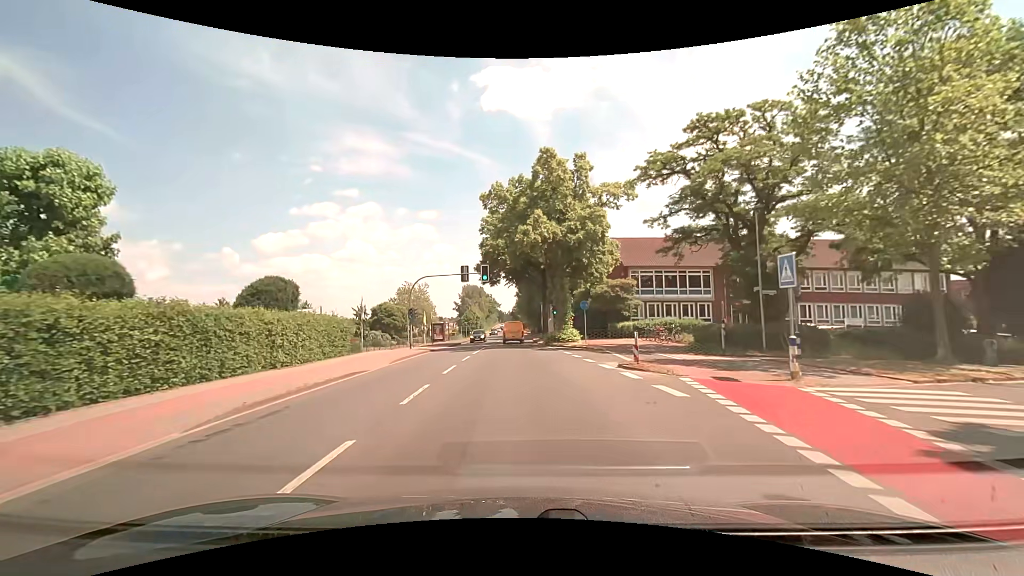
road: secondary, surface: asphalt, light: Day
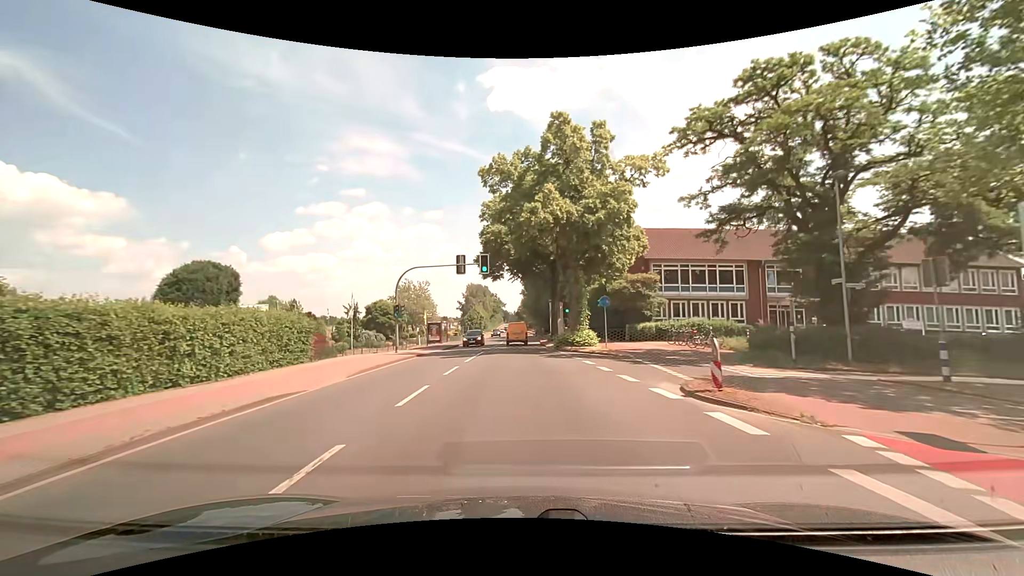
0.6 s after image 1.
(0.0, +6.2) m; 0°
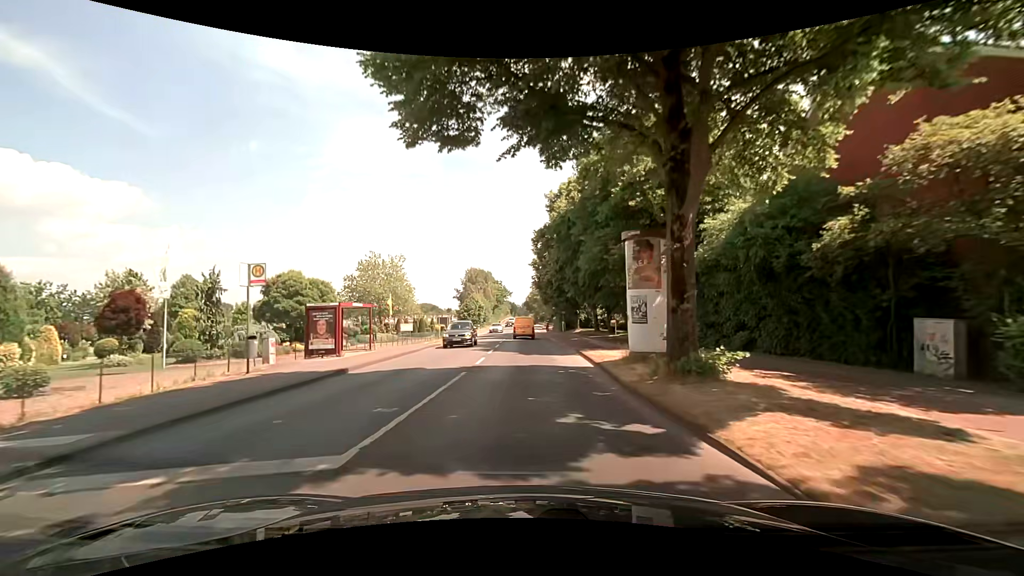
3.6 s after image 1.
(-0.4, +33.3) m; -1°
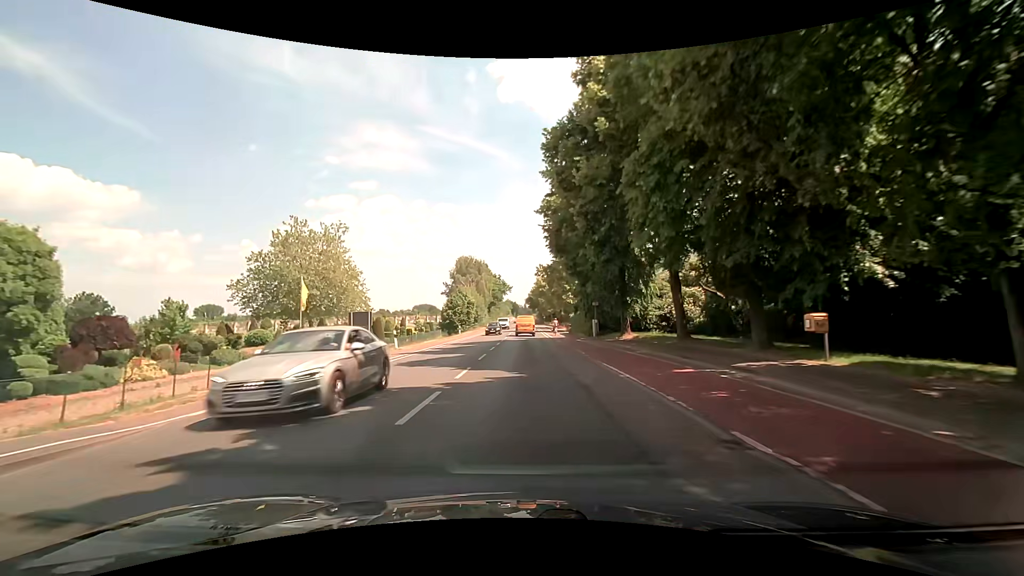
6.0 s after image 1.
(0.0, +29.0) m; 0°
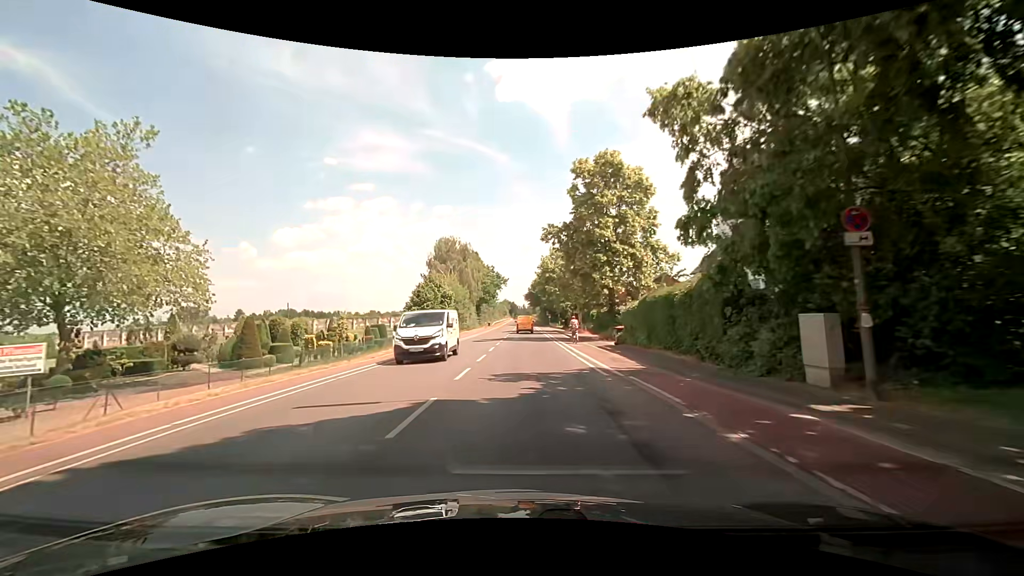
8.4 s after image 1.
(0.0, +30.2) m; 0°
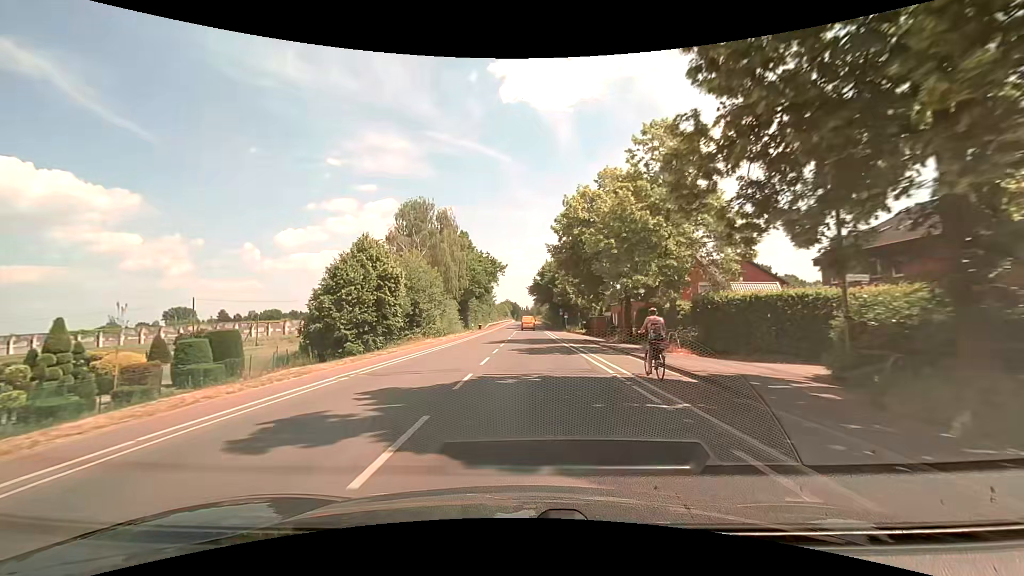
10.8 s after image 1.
(-0.1, +31.2) m; -1°
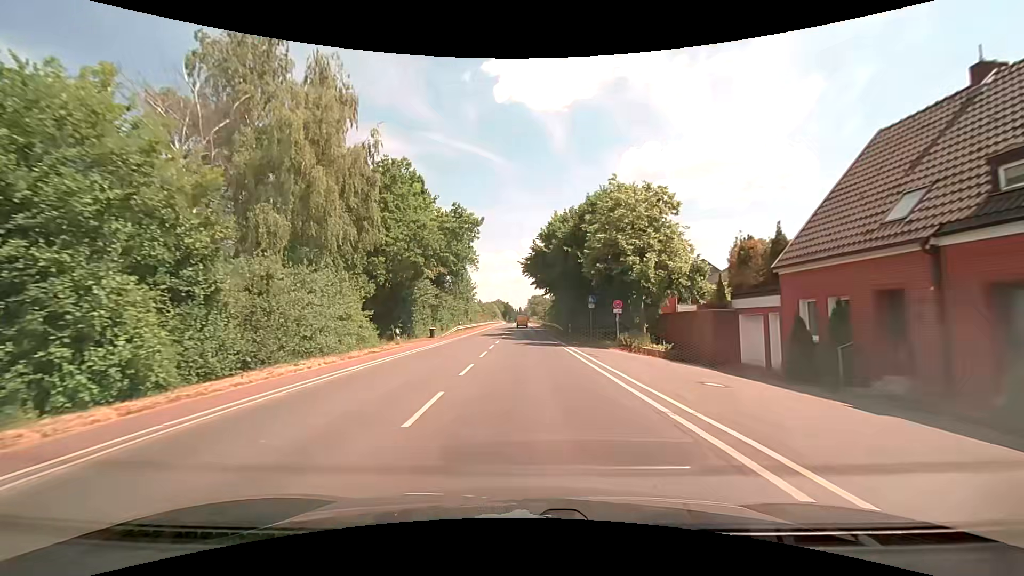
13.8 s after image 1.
(+0.4, +39.4) m; +1°
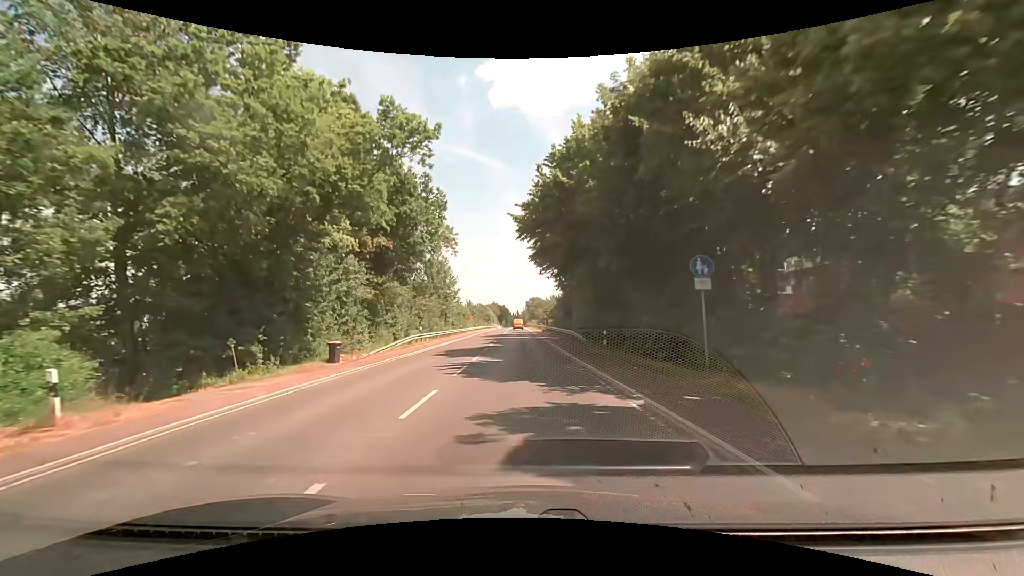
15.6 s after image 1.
(+0.1, +22.9) m; 0°
(0, +10) (0, +20) (0, +30) (0, +40) (0, +50) (0, +60) (0, +70) (0, +80) (0, +90) (0, +100) m
